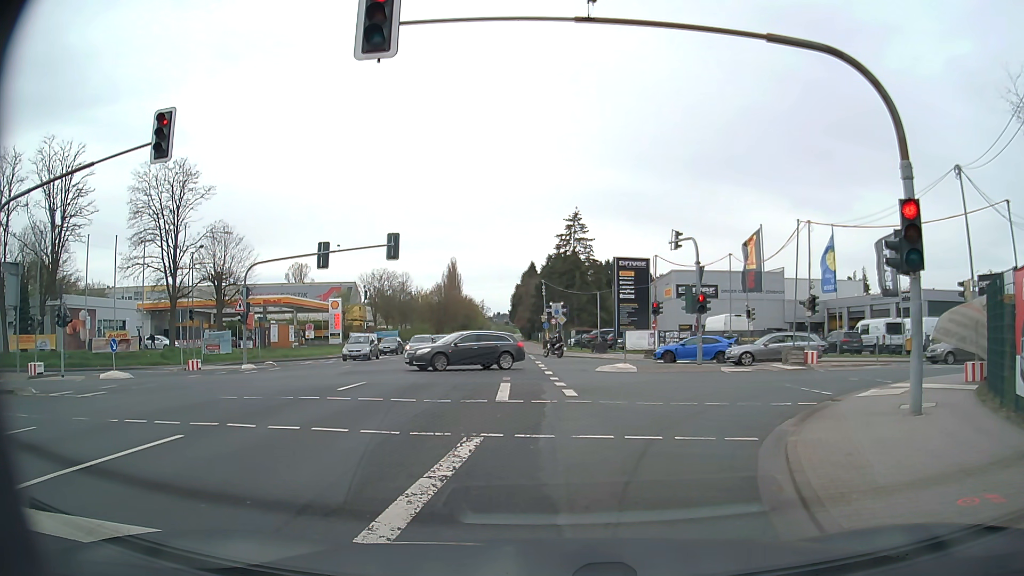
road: secondary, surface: asphalt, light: Day
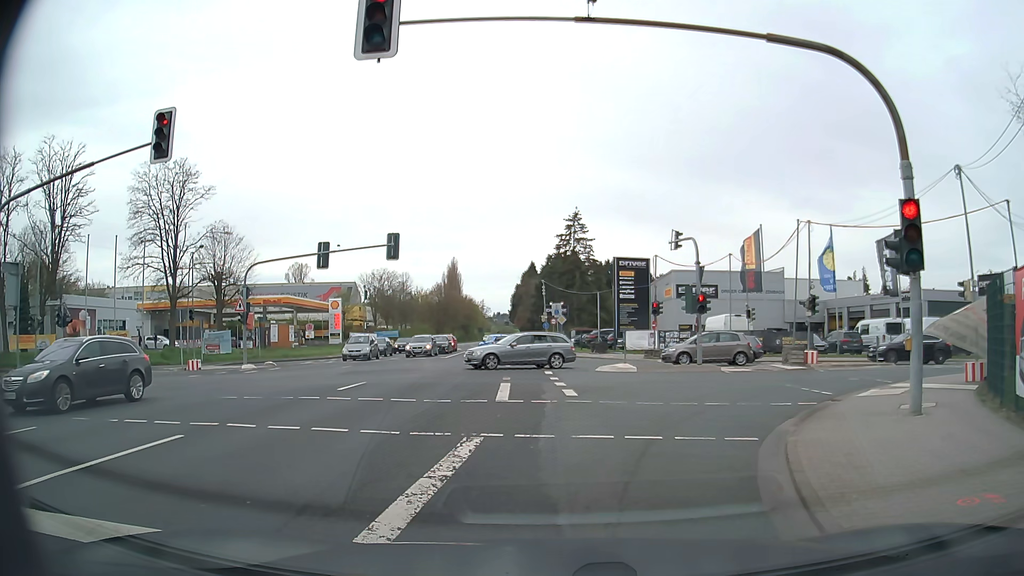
(0.0, 0.0) m; 0°
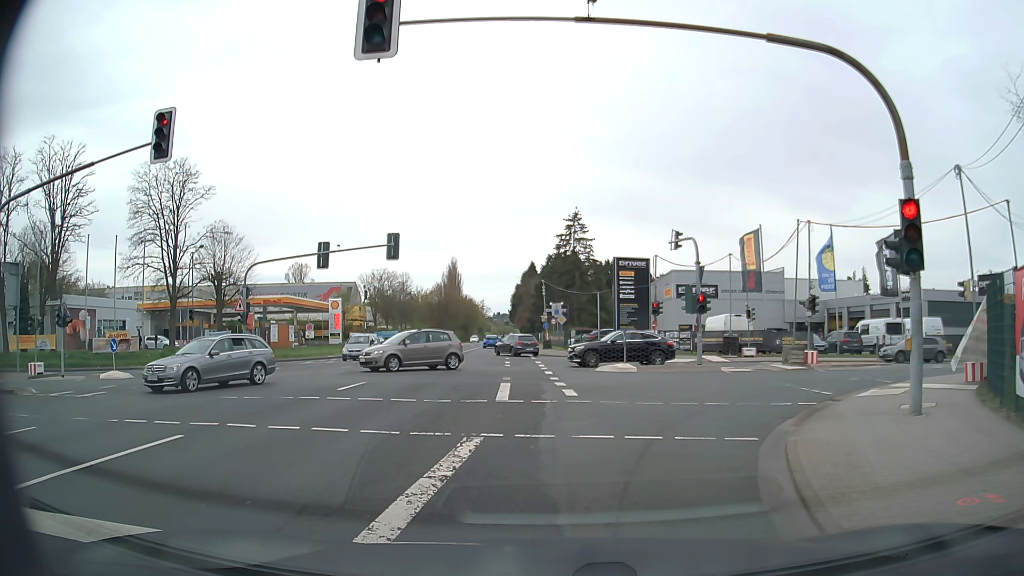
(0.0, 0.0) m; 0°
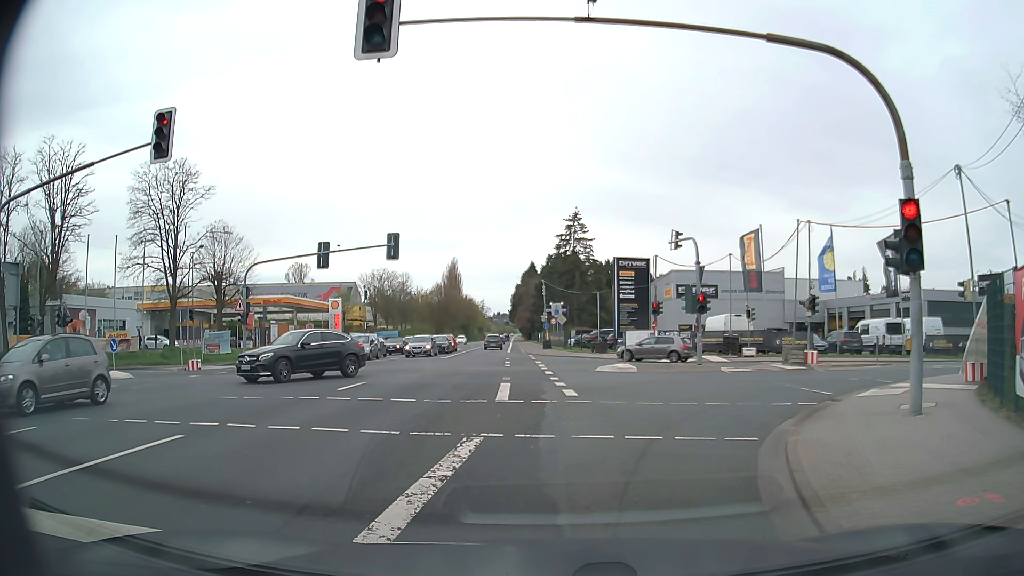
(0.0, 0.0) m; 0°
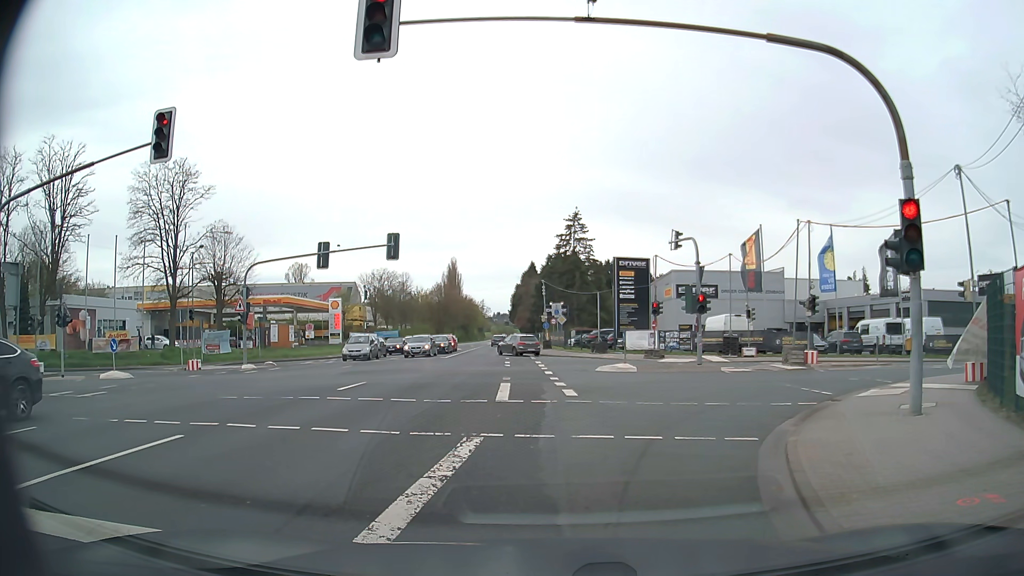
(0.0, 0.0) m; 0°
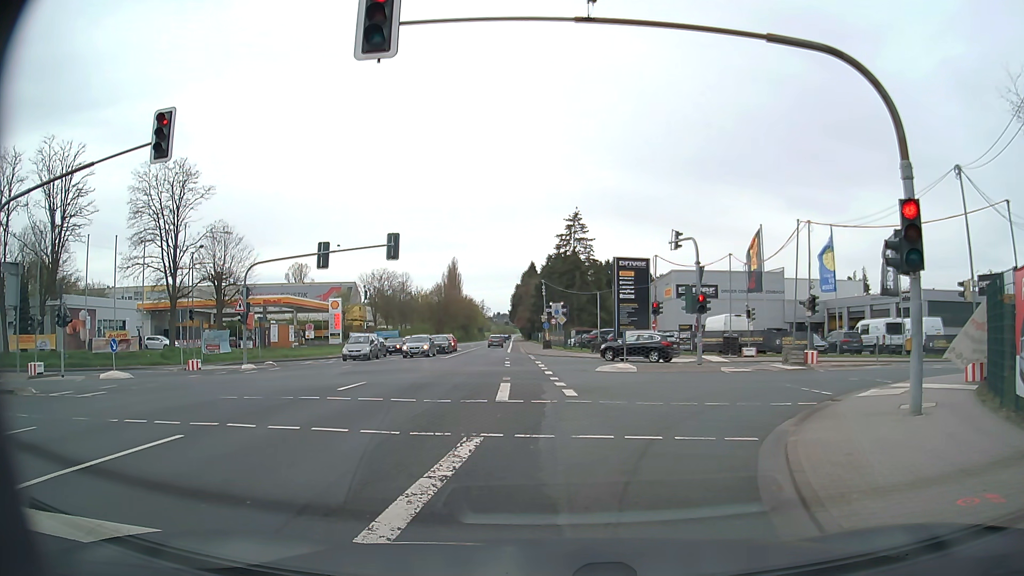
(0.0, 0.0) m; 0°
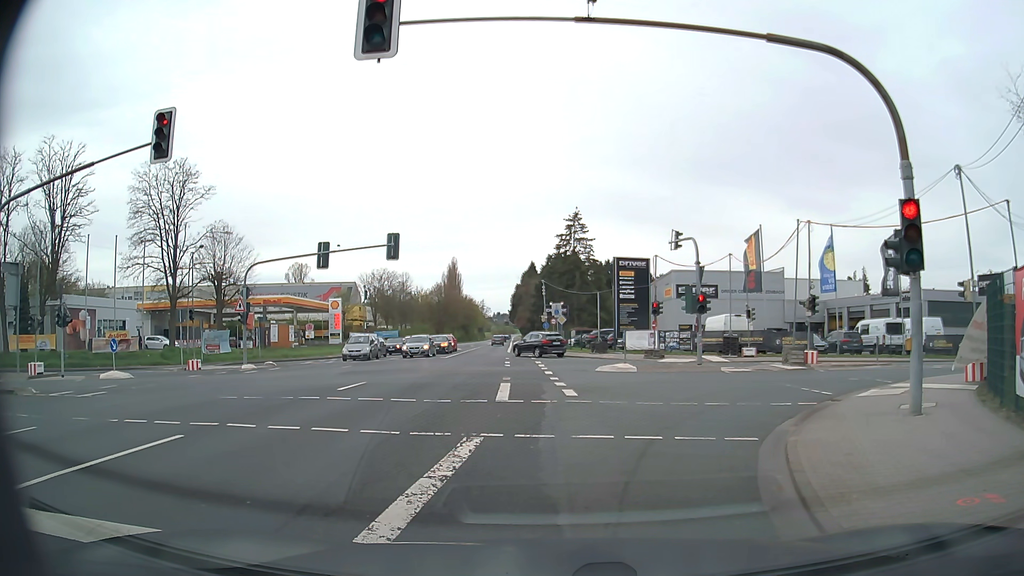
(0.0, 0.0) m; 0°
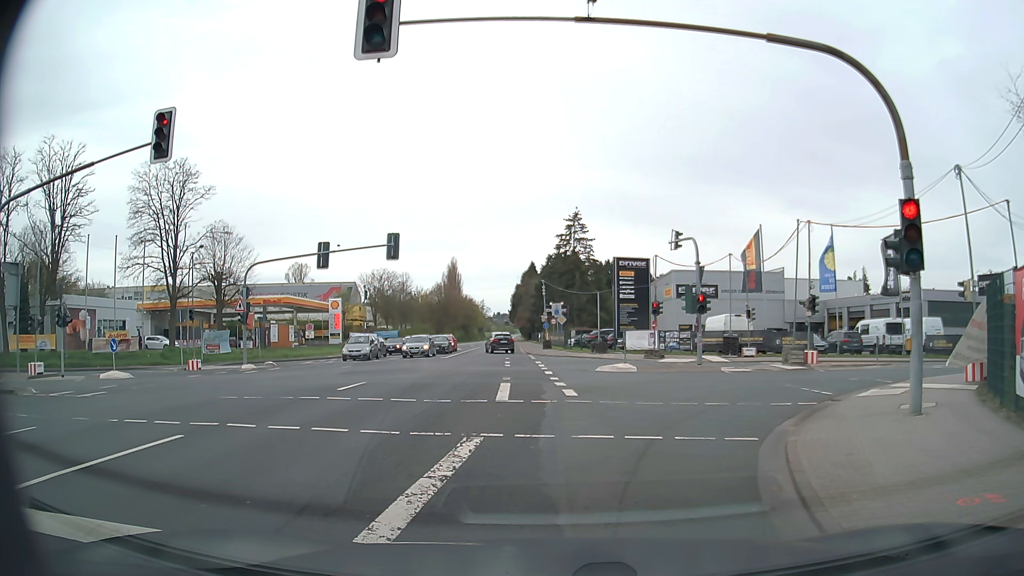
(0.0, 0.0) m; 0°
(+1, +10) (+5, +19) (+13, +25) (+22, +28) (+32, +29) (+42, +29) (+52, +29) (+62, +30) (+72, +30) (+82, +30) m
